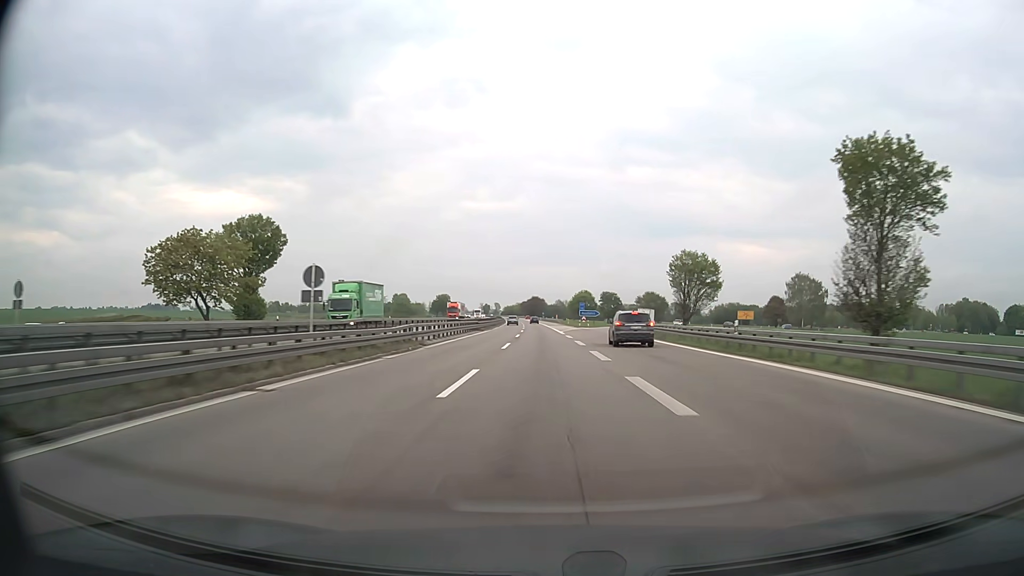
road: motorway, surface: asphalt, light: Day
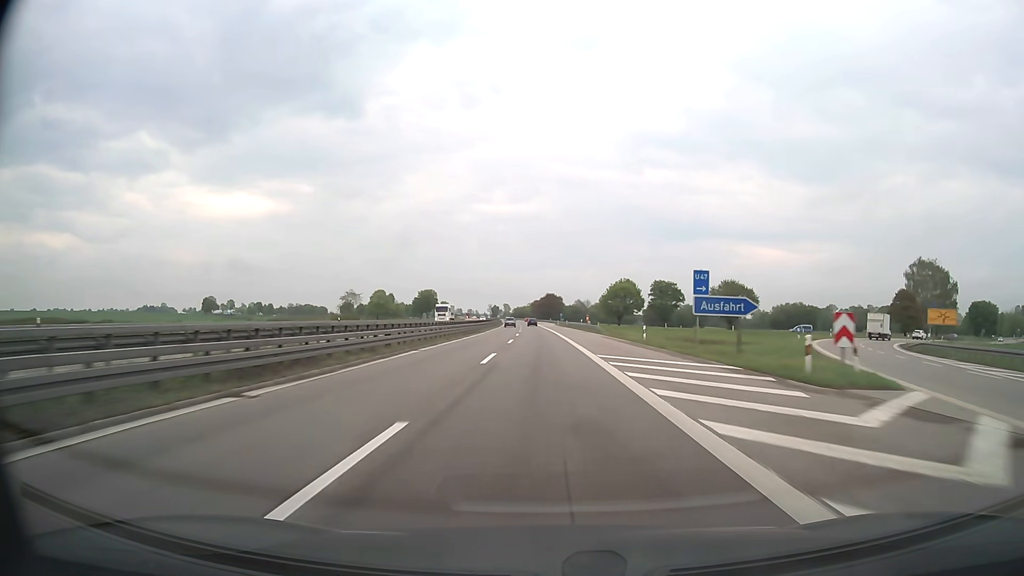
(-1.0, +81.4) m; -1°
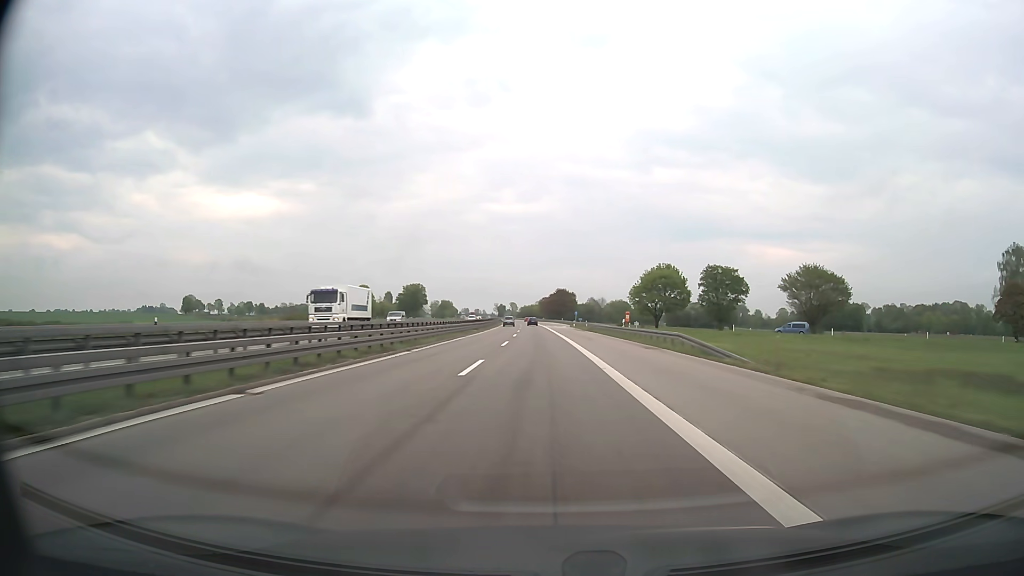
(-0.2, +40.9) m; -1°
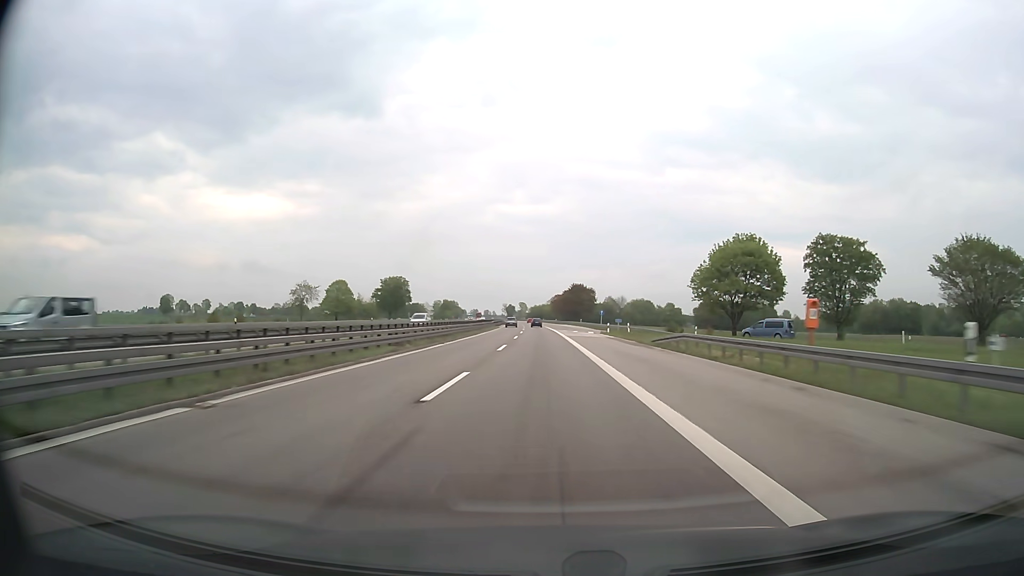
(-0.4, +40.9) m; -1°
(0, +10) (0, +20) (0, +30) (0, +40) (-1, +50) (-1, +60) (-1, +70) (-1, +80) (-2, +90) (-2, +100) m
